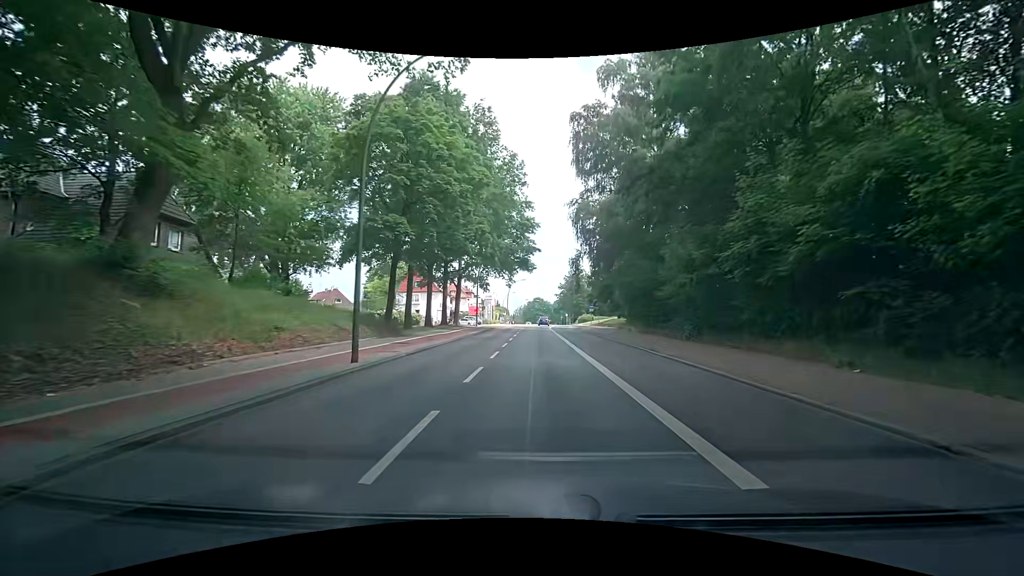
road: secondary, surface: asphalt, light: Day
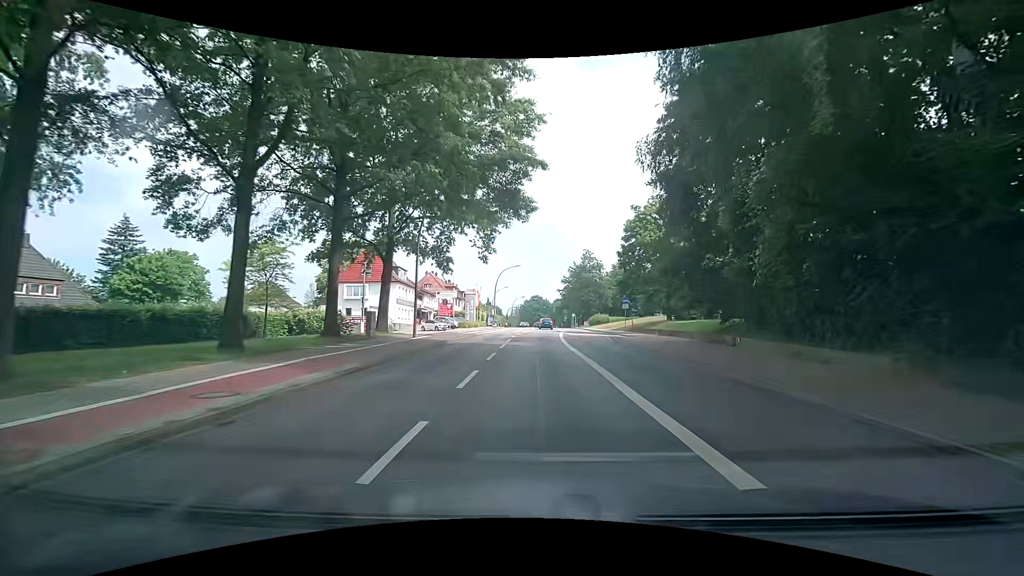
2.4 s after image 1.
(-0.1, +30.7) m; 0°
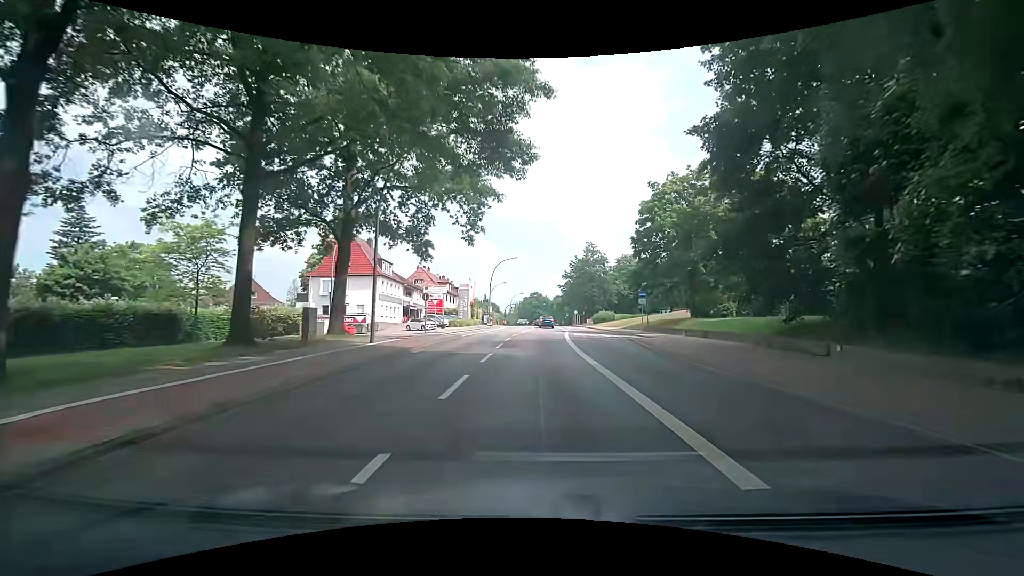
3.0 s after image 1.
(0.0, +7.7) m; 0°
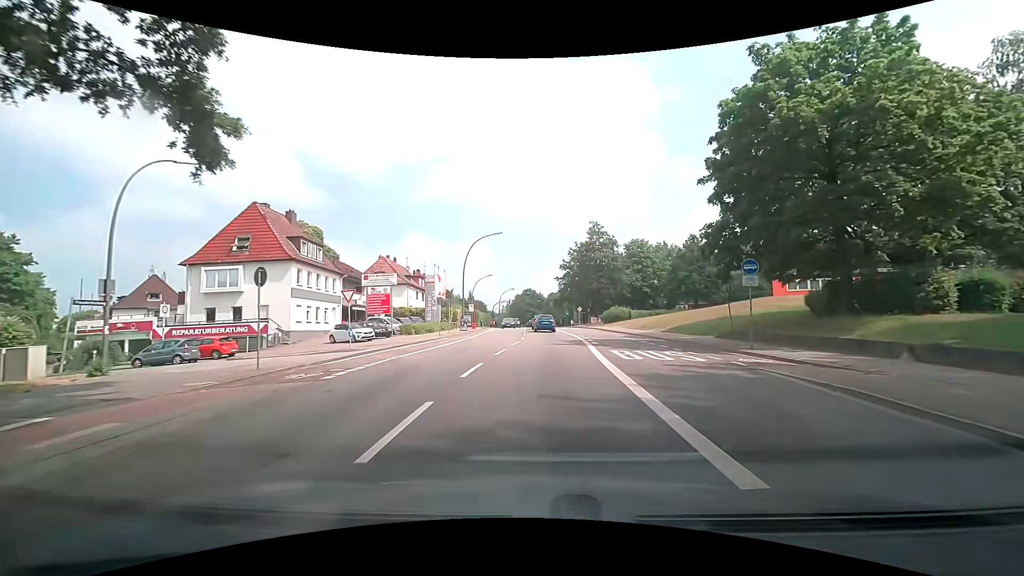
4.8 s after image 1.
(0.0, +21.0) m; +1°
